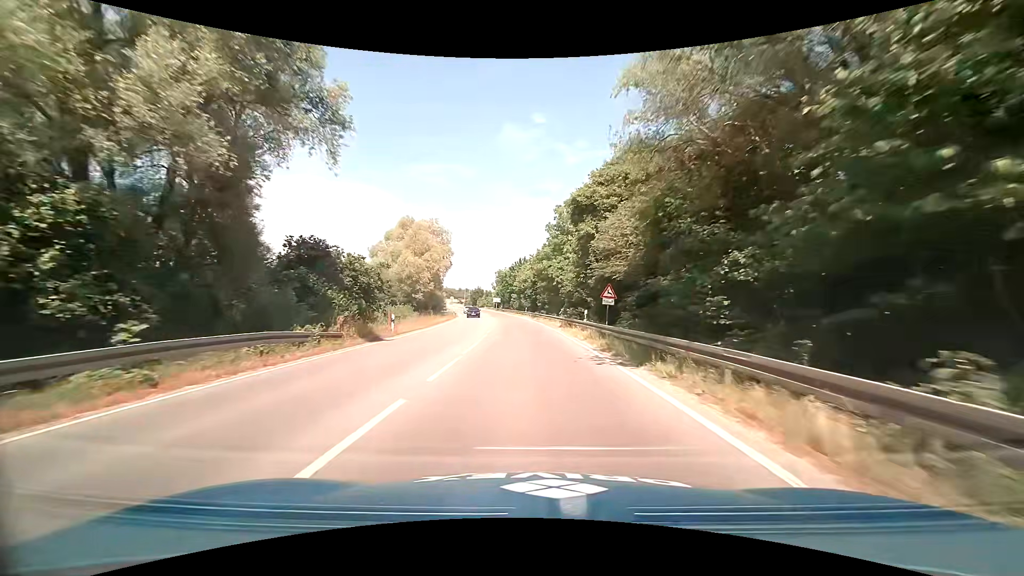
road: primary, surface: asphalt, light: Day
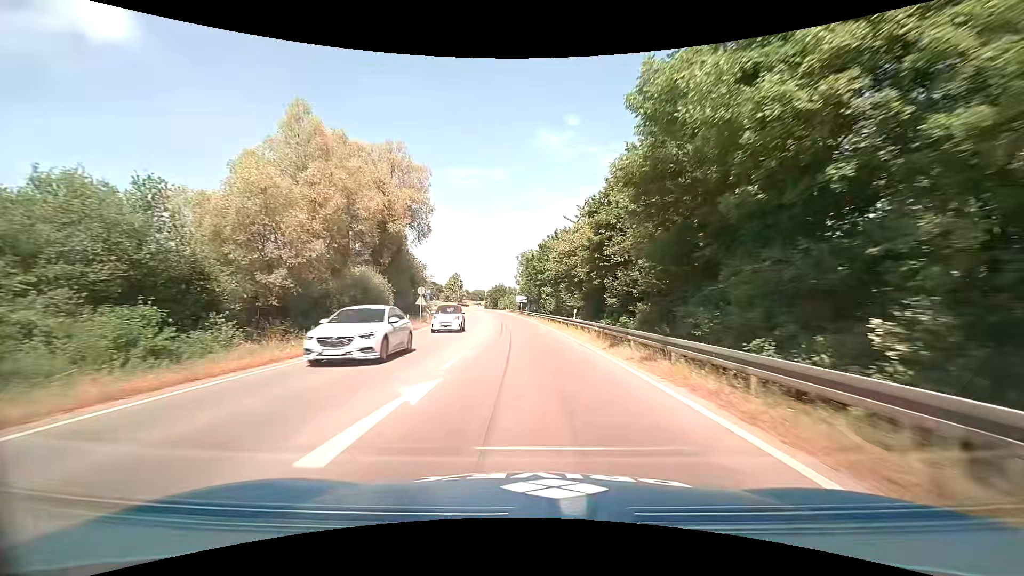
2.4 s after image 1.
(-1.1, +40.4) m; -3°
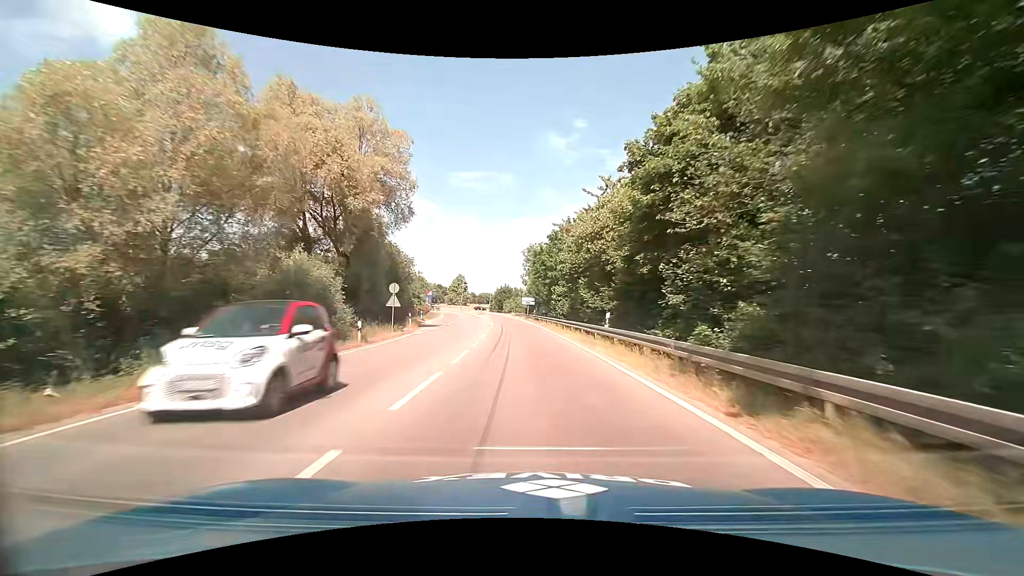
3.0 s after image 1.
(-0.1, +10.0) m; -1°
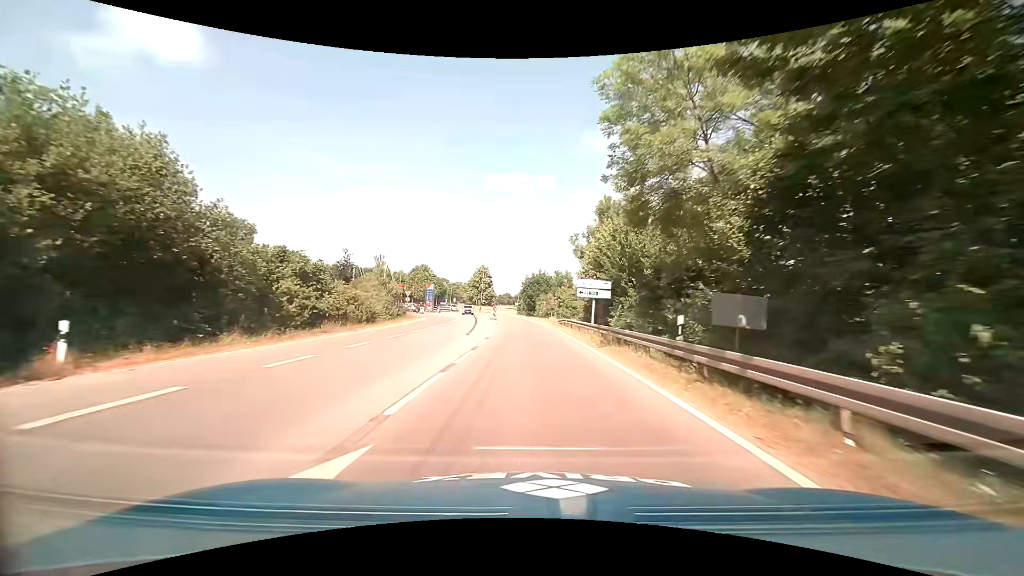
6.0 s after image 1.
(-2.0, +48.2) m; -4°
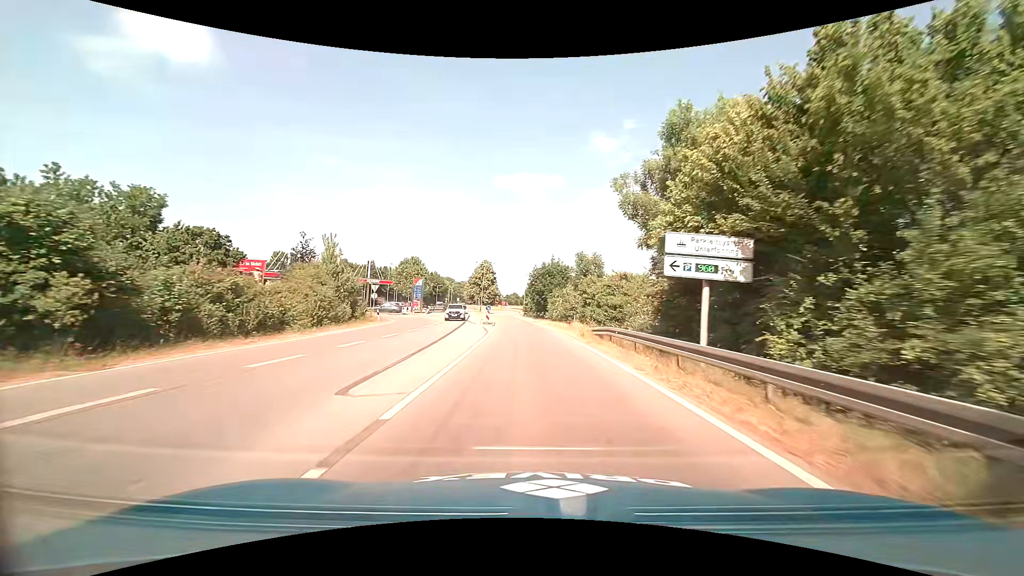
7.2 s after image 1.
(-0.3, +18.3) m; -1°
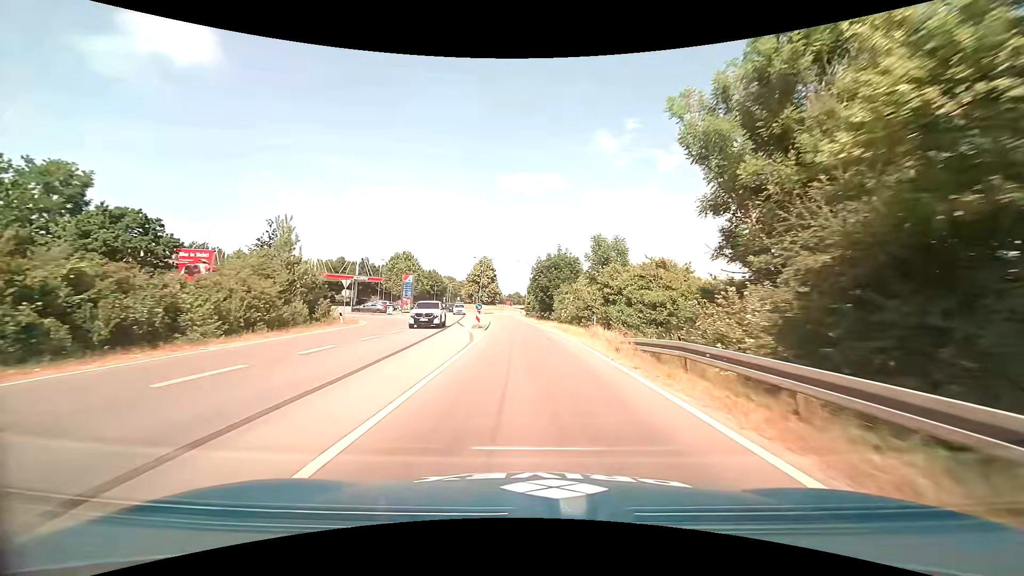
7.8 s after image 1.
(0.0, +8.8) m; 0°
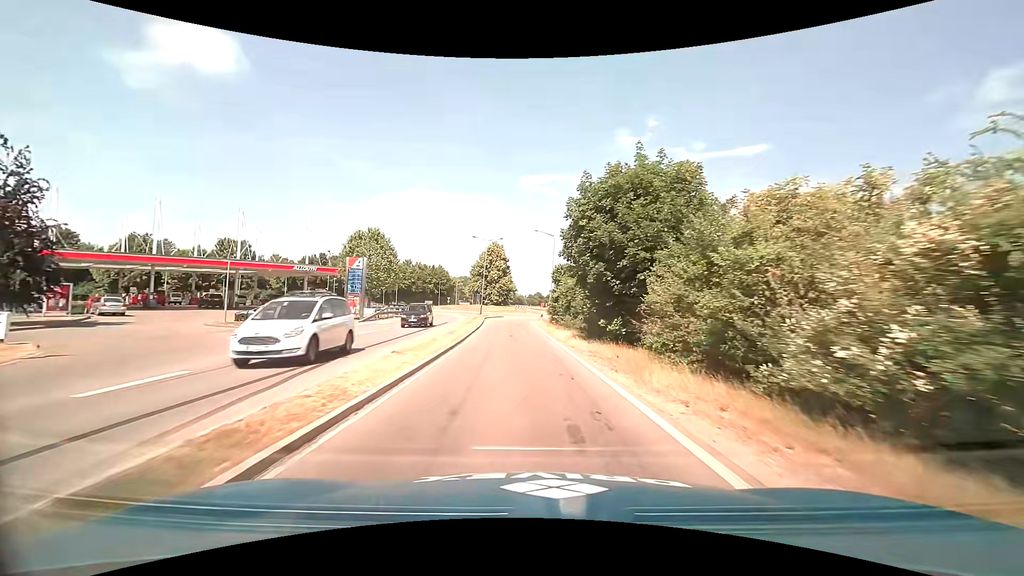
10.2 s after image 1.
(-0.5, +30.4) m; -2°
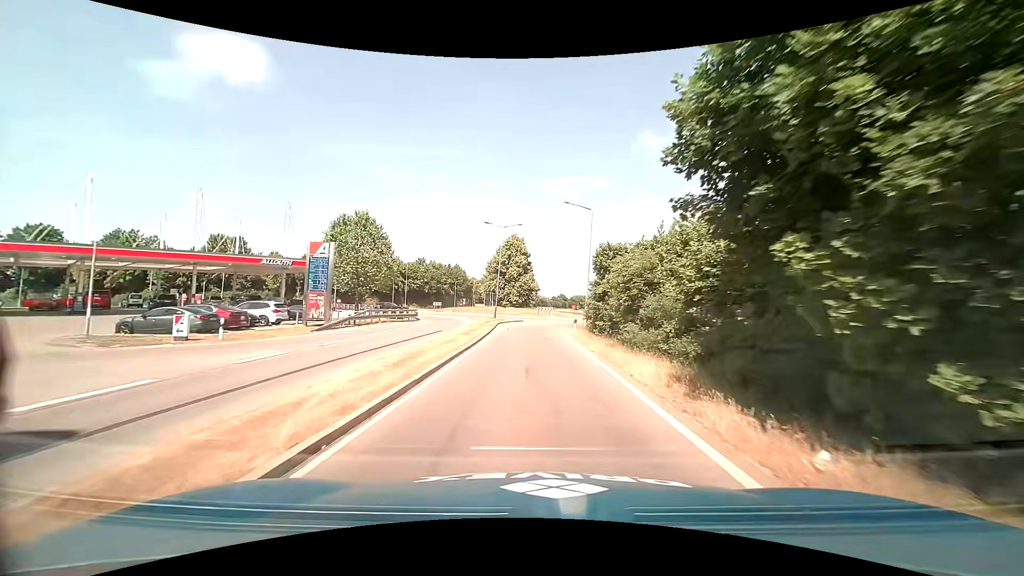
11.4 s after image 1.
(-0.4, +13.1) m; -3°
(0, +10) (0, +20) (-1, +30) (0, +40) (+2, +50) (+6, +59) (+12, +67) (+18, +75) (+22, +84) (+22, +94) m
